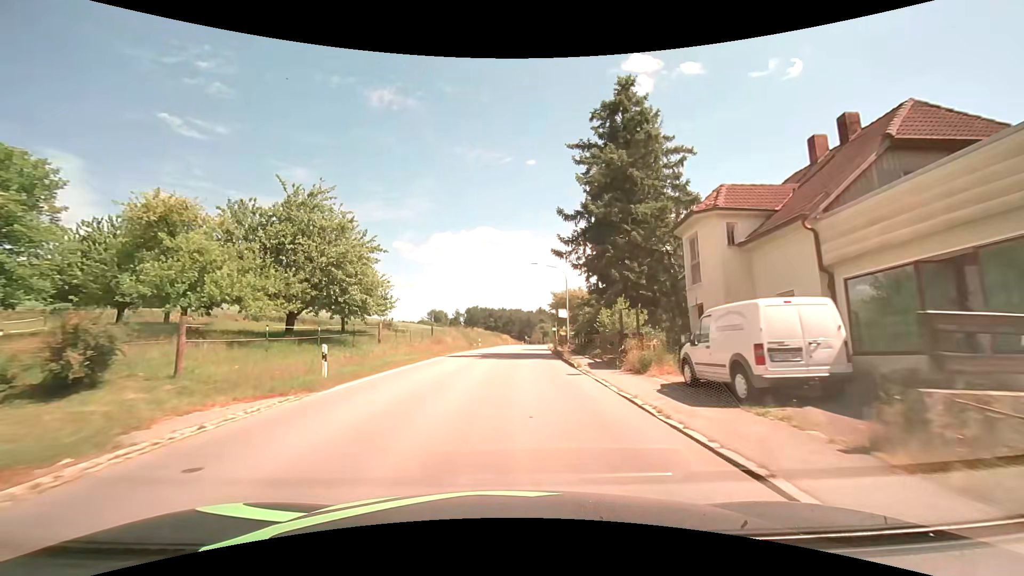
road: secondary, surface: asphalt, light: Day
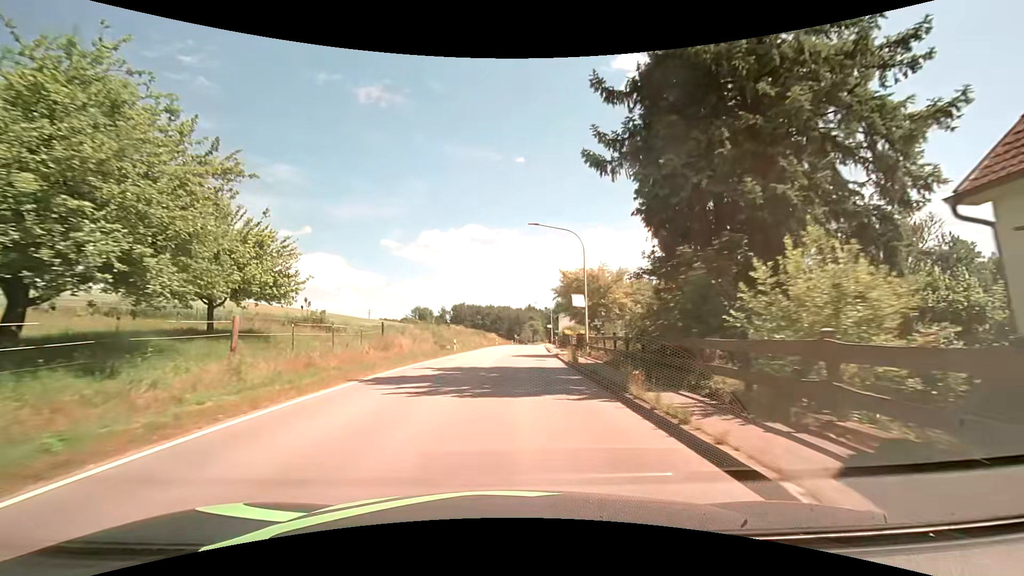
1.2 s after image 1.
(+0.2, +15.3) m; +1°
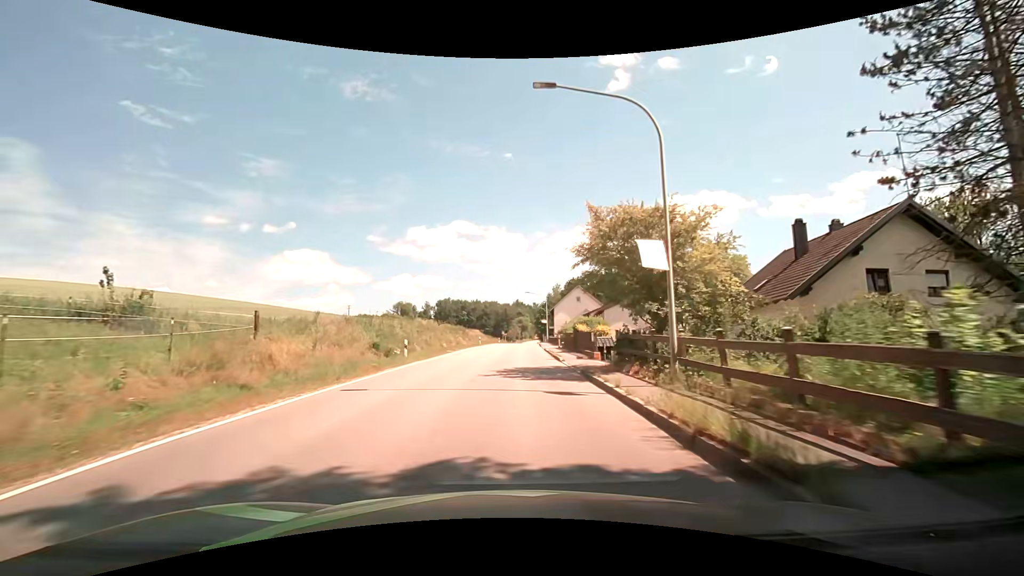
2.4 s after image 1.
(+0.2, +15.5) m; +2°
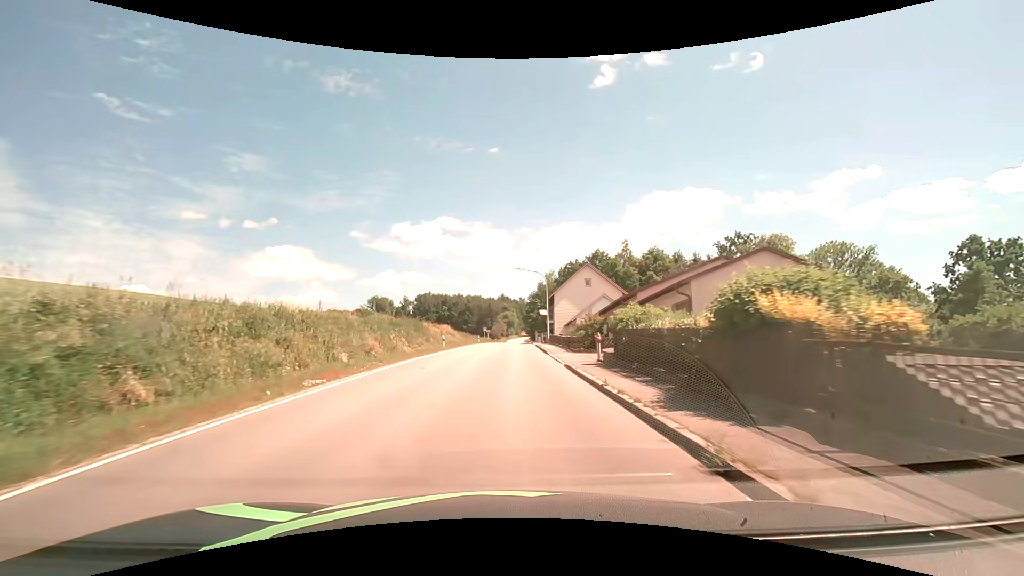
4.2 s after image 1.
(+0.2, +23.6) m; +1°
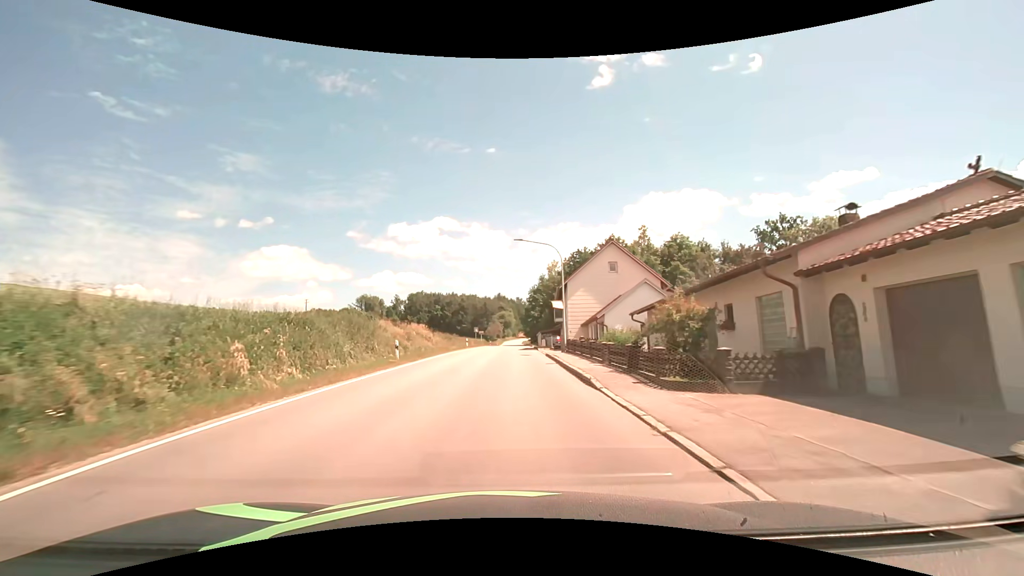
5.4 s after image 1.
(+0.1, +15.8) m; +1°
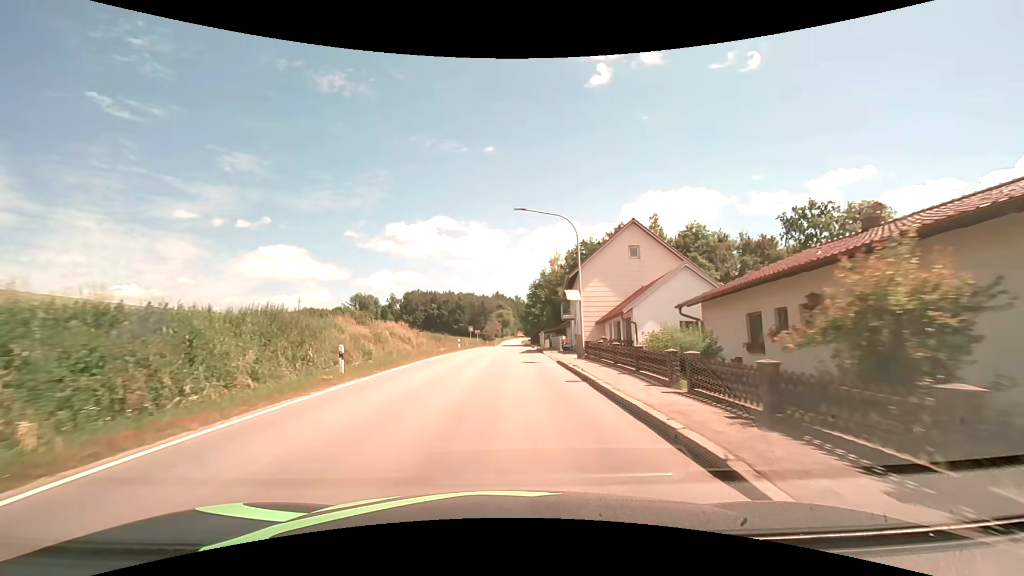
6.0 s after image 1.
(0.0, +7.9) m; 0°
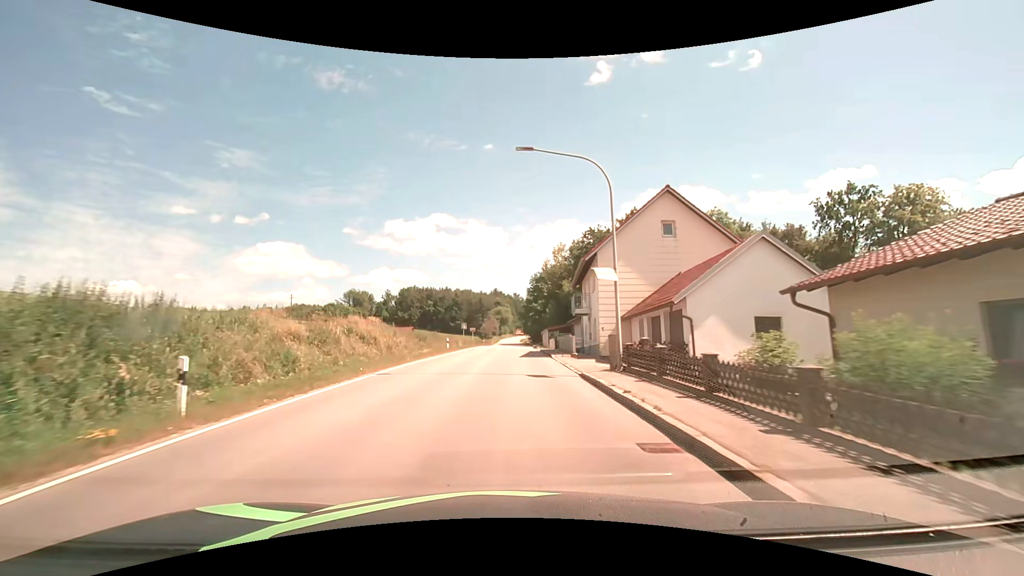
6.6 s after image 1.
(0.0, +7.9) m; 0°
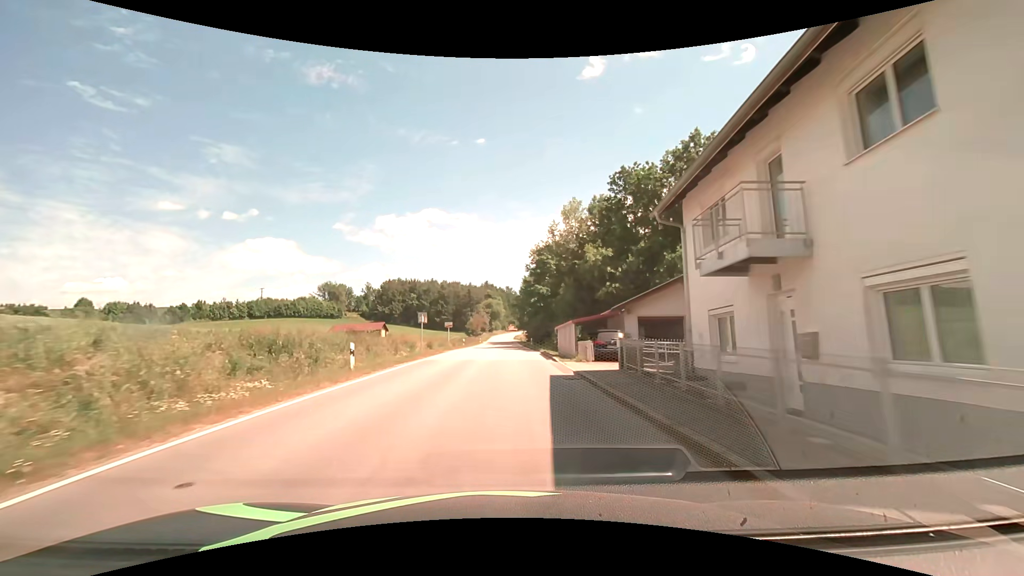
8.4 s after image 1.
(+0.2, +23.8) m; +1°
(0, +10) (0, +20) (0, +30) (0, +40) (0, +50) (0, +60) (0, +70) (0, +80) (0, +90) (0, +100) m
